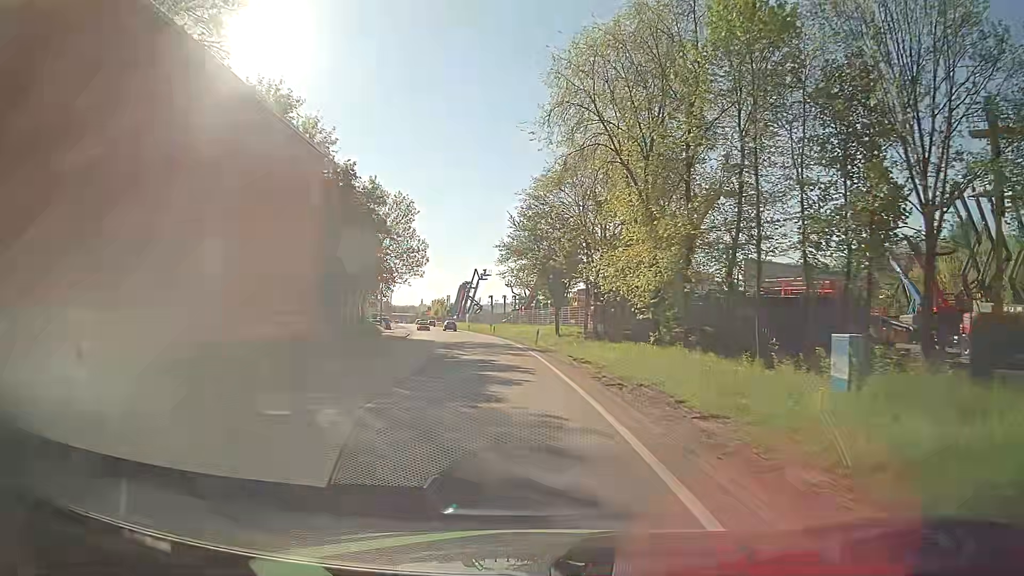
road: primary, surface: asphalt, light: Day
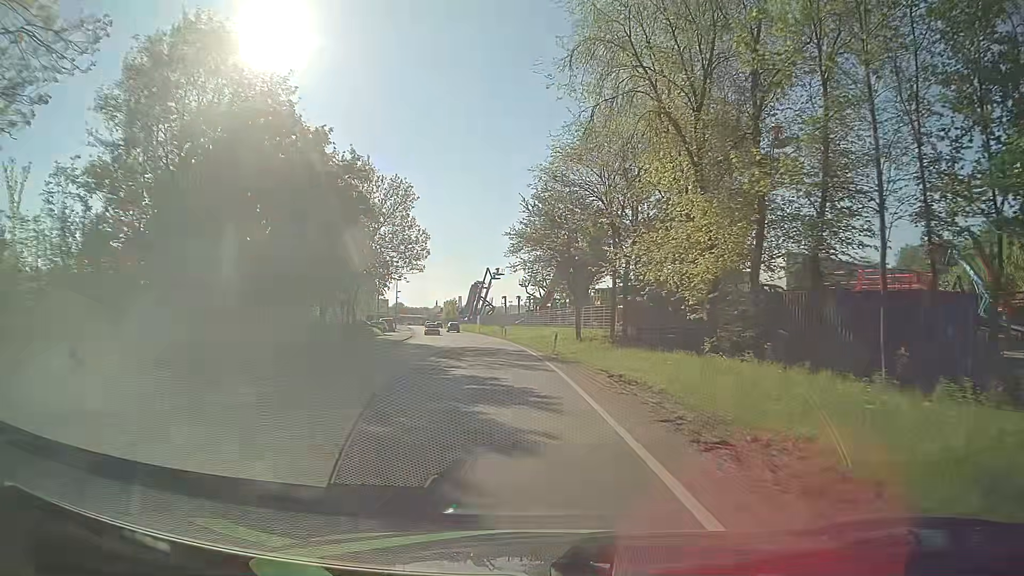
(-0.1, +7.7) m; -1°
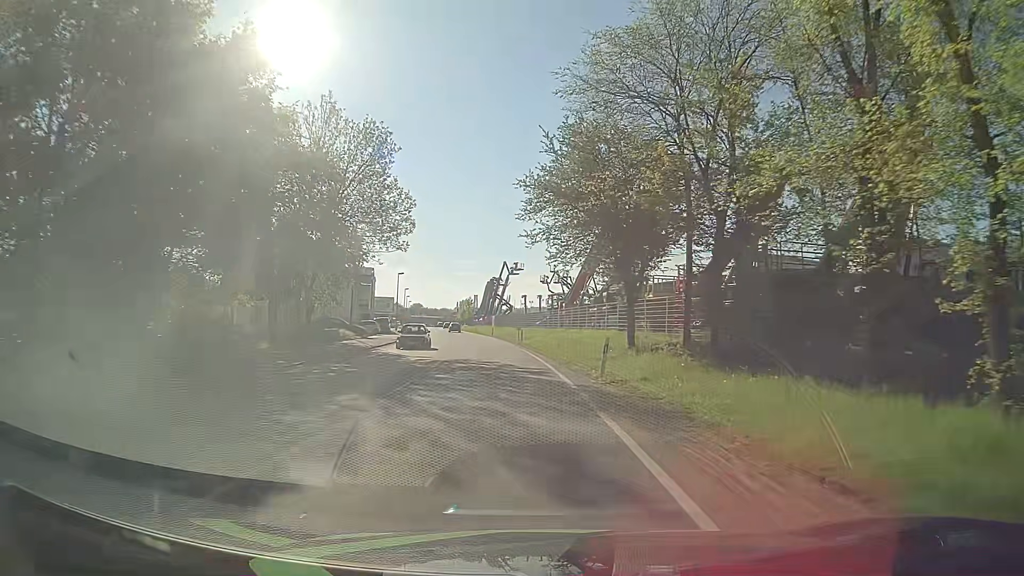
(-0.3, +15.2) m; -2°
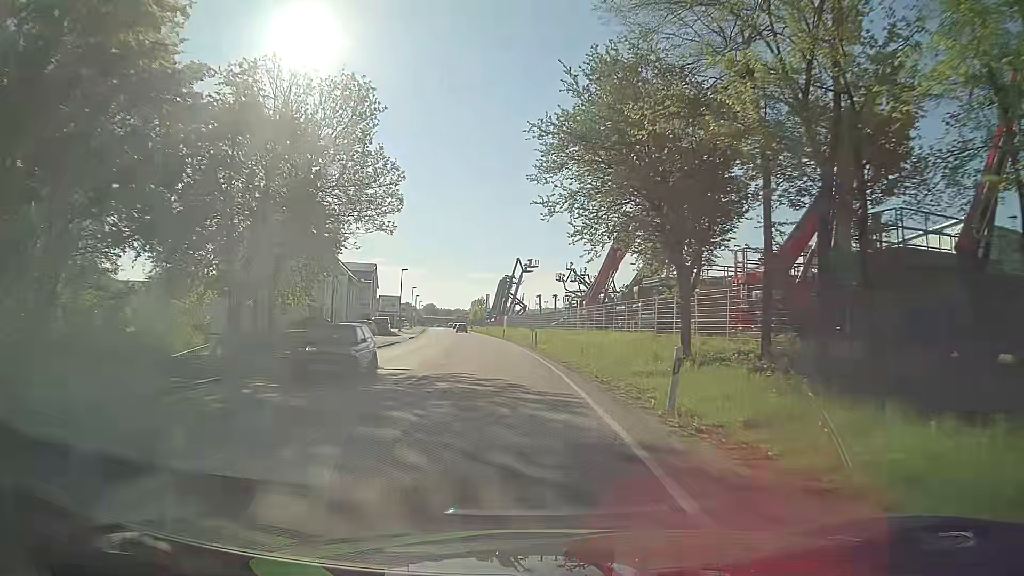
(-0.1, +7.6) m; -1°
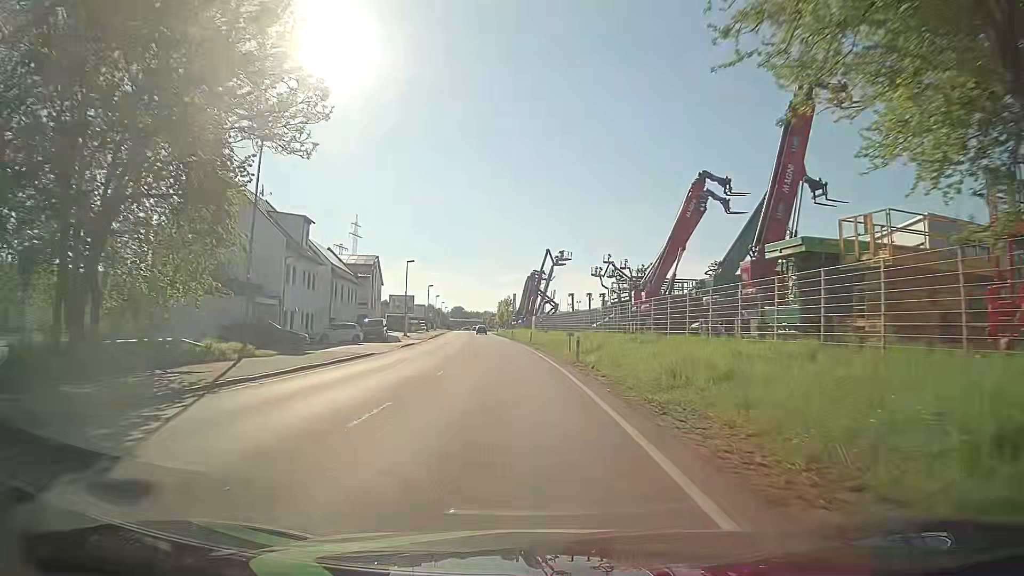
(-0.3, +15.2) m; -3°
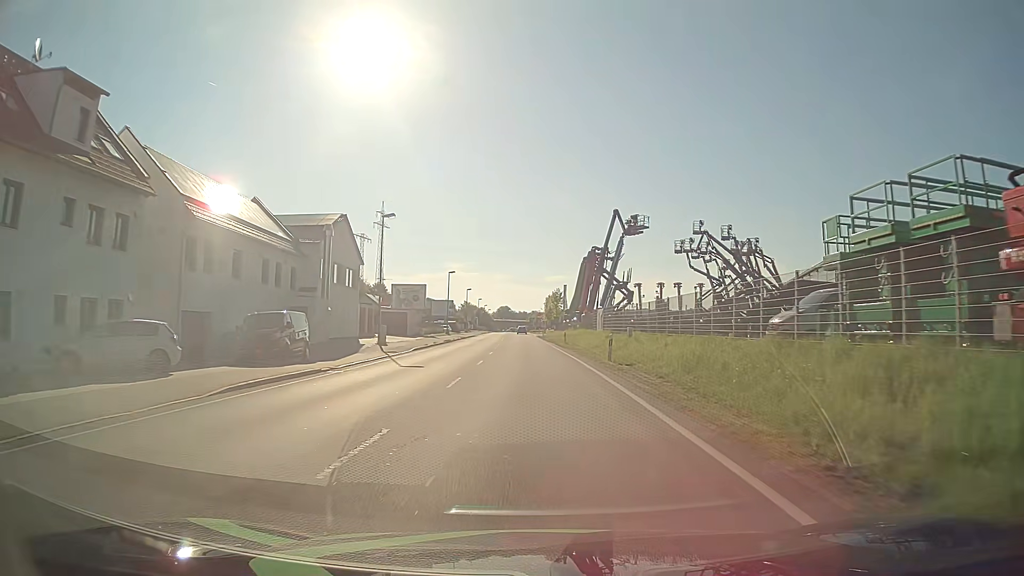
(-0.9, +30.5) m; -4°
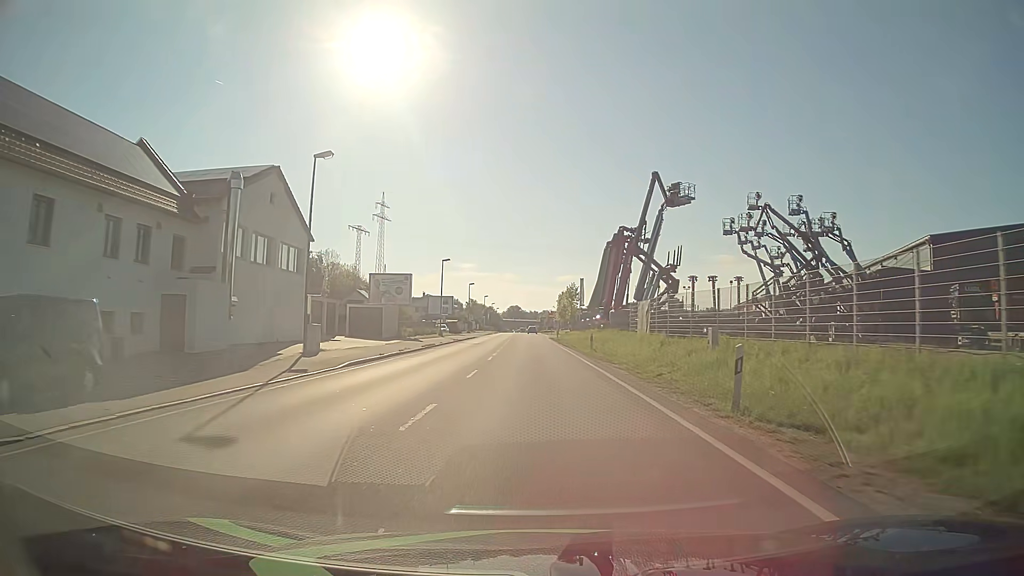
(0.0, +15.3) m; -1°
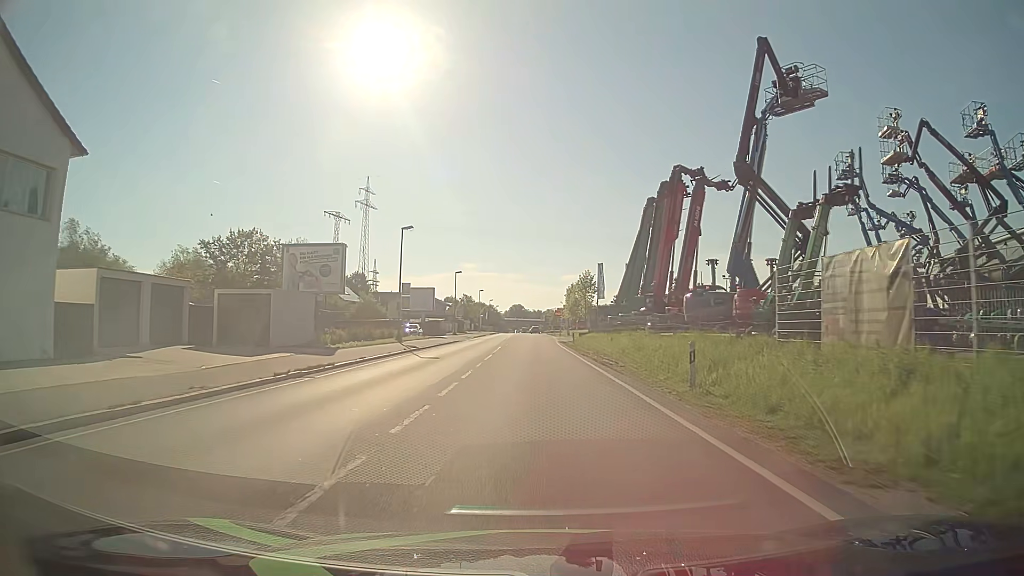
(0.0, +22.9) m; 0°
(0, +10) (0, +20) (0, +30) (0, +40) (0, +50) (0, +60) (0, +70) (0, +80) (0, +90) (+1, +100) m
